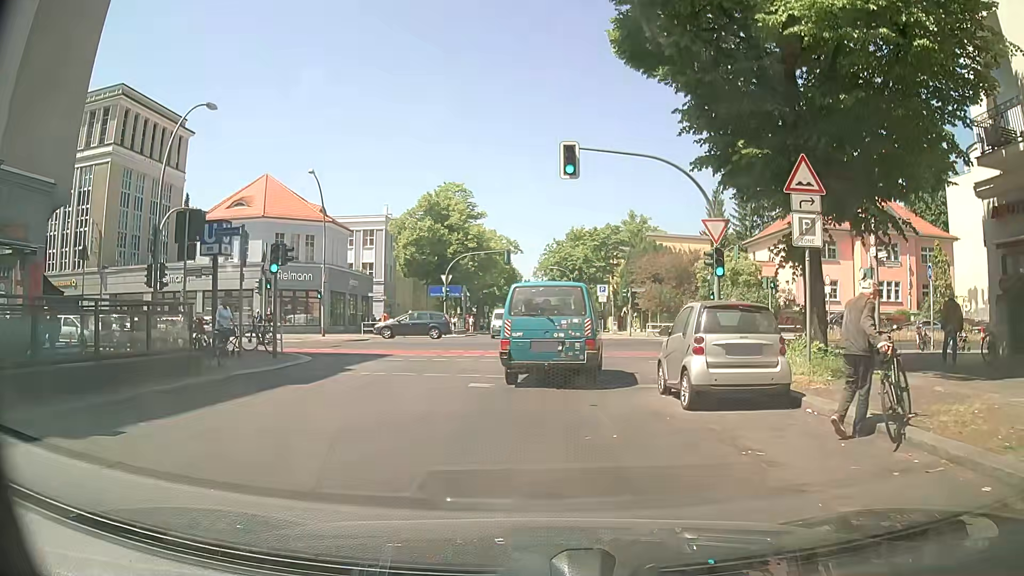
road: residential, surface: asphalt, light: Day
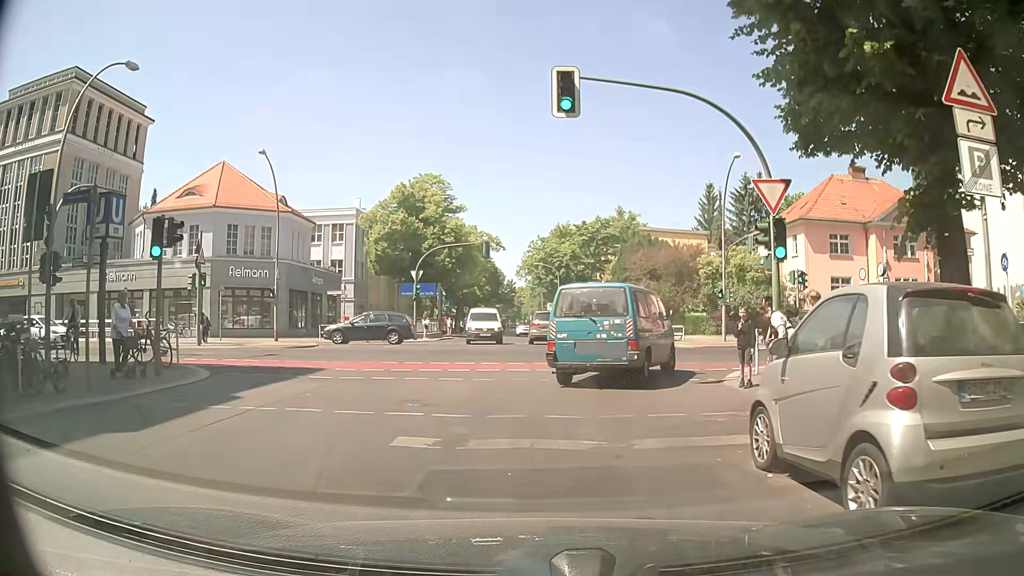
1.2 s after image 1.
(+0.1, +5.9) m; +1°
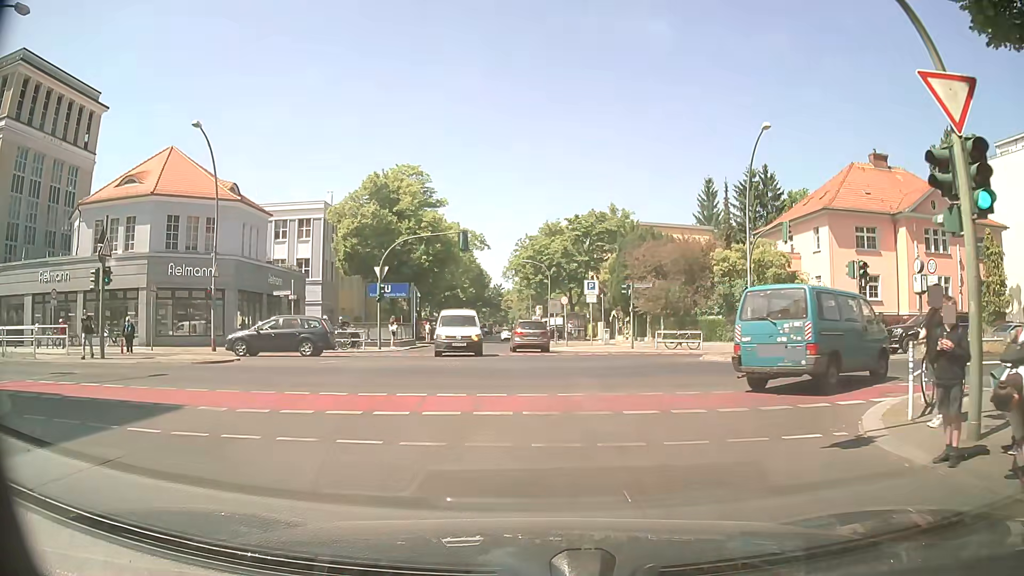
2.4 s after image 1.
(+0.1, +6.9) m; +1°
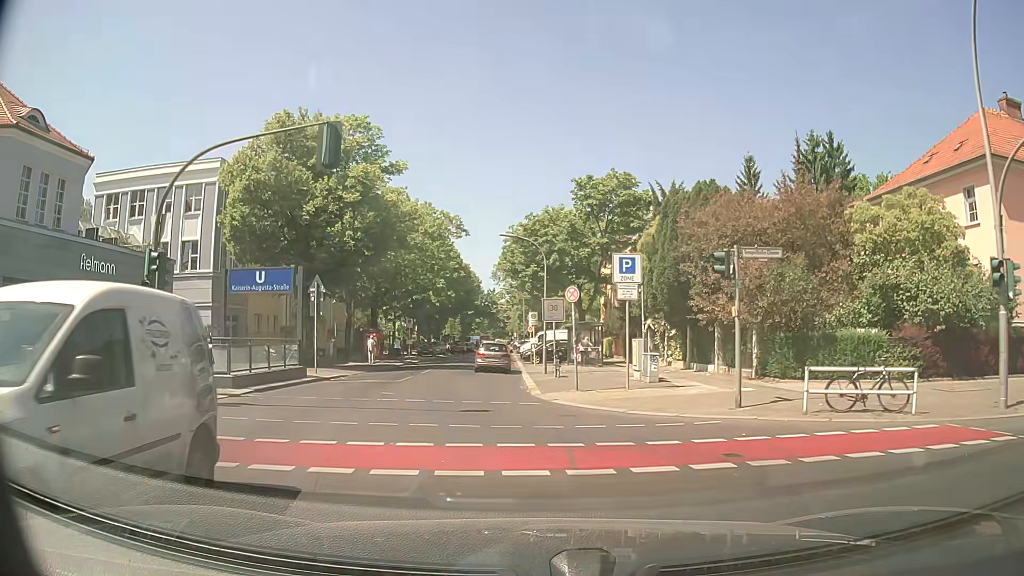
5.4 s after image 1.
(+1.1, +20.6) m; -1°
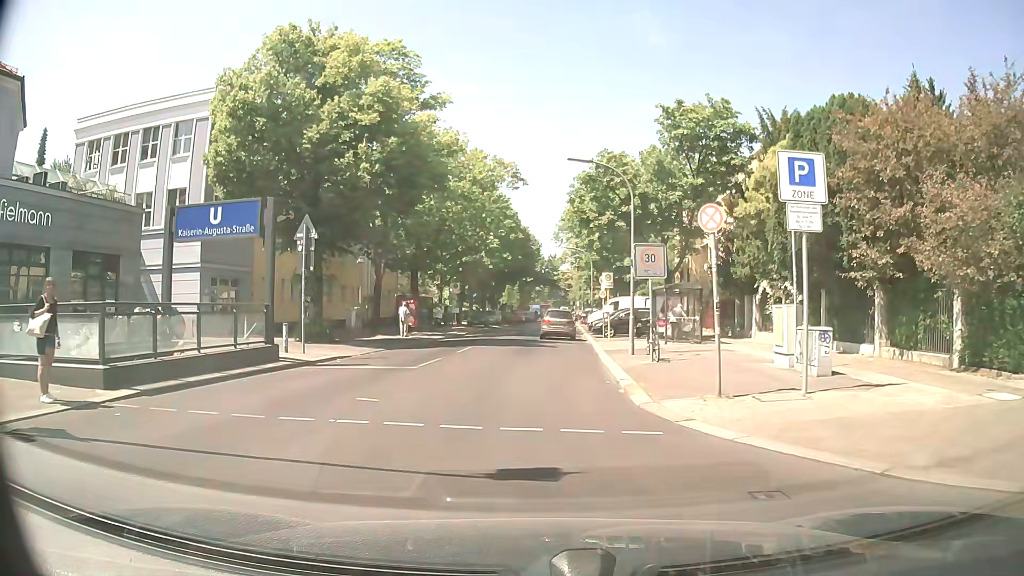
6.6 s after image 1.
(-0.4, +8.8) m; -4°
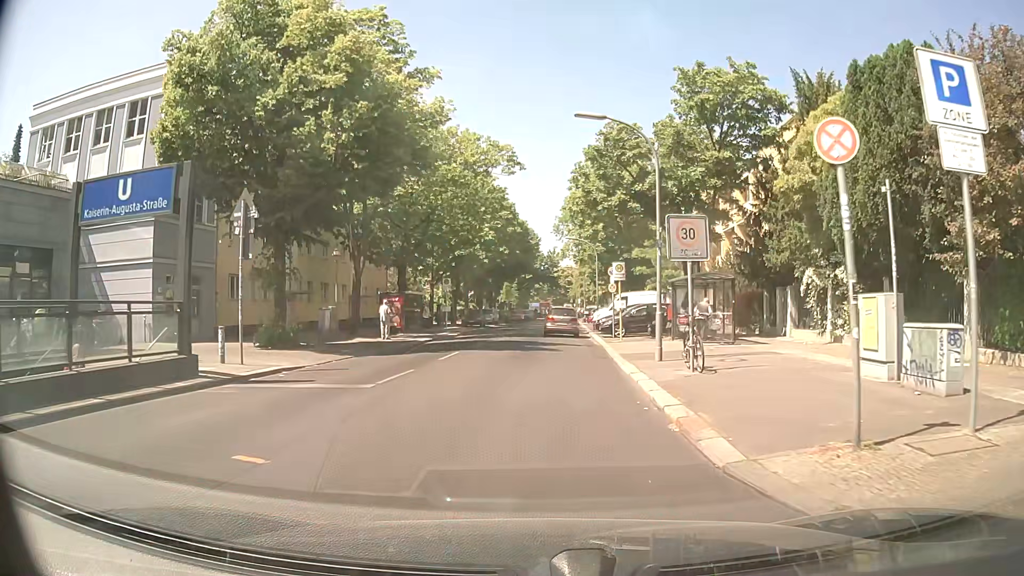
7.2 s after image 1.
(0.0, +4.5) m; 0°
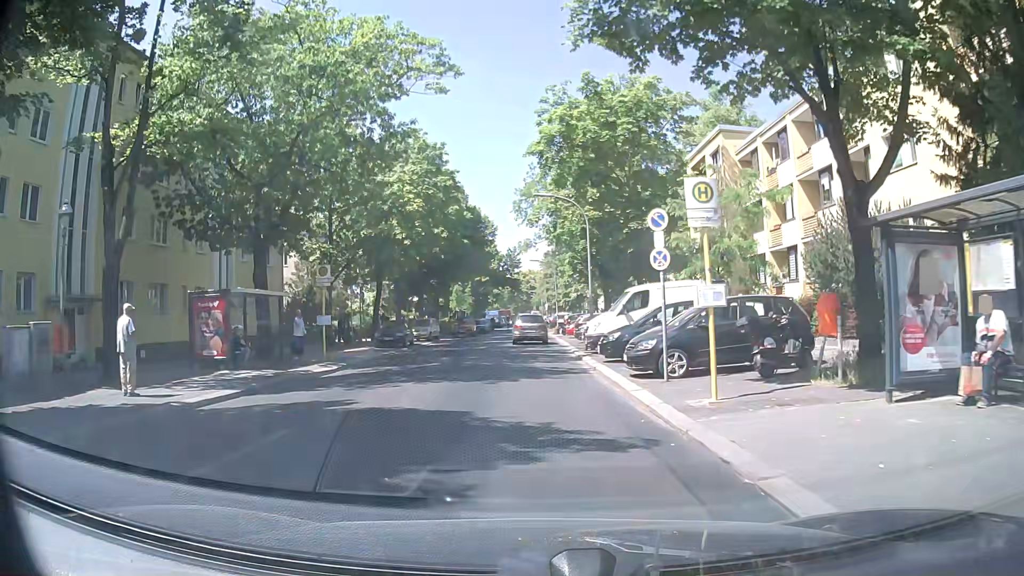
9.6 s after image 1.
(+0.6, +18.8) m; +4°
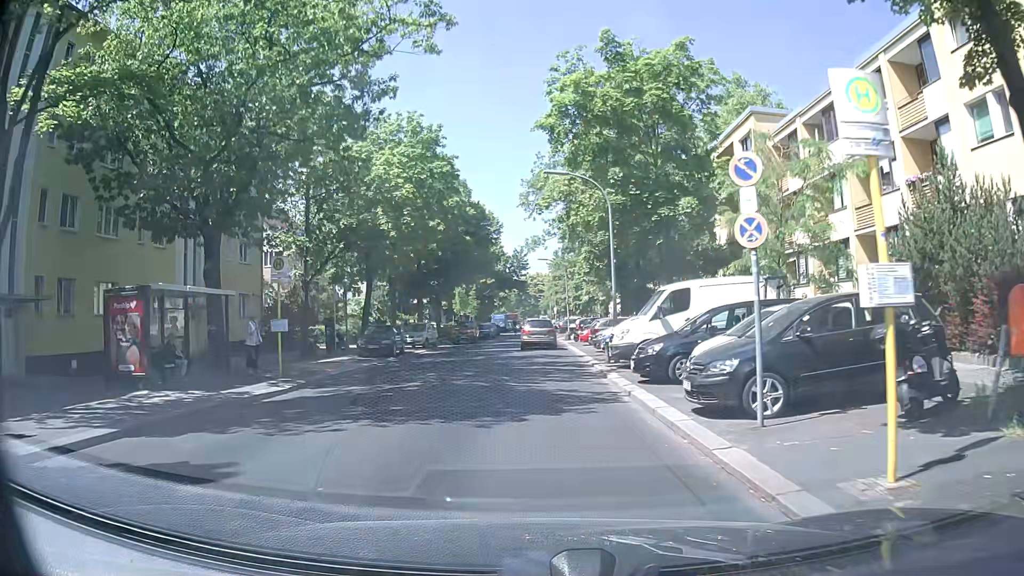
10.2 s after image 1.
(0.0, +5.0) m; -1°
(0, +10) (0, +20) (+1, +30) (+1, +40) (+1, +50) (+1, +60) (+1, +70) (+1, +80) (+1, +90) (+2, +100) m
